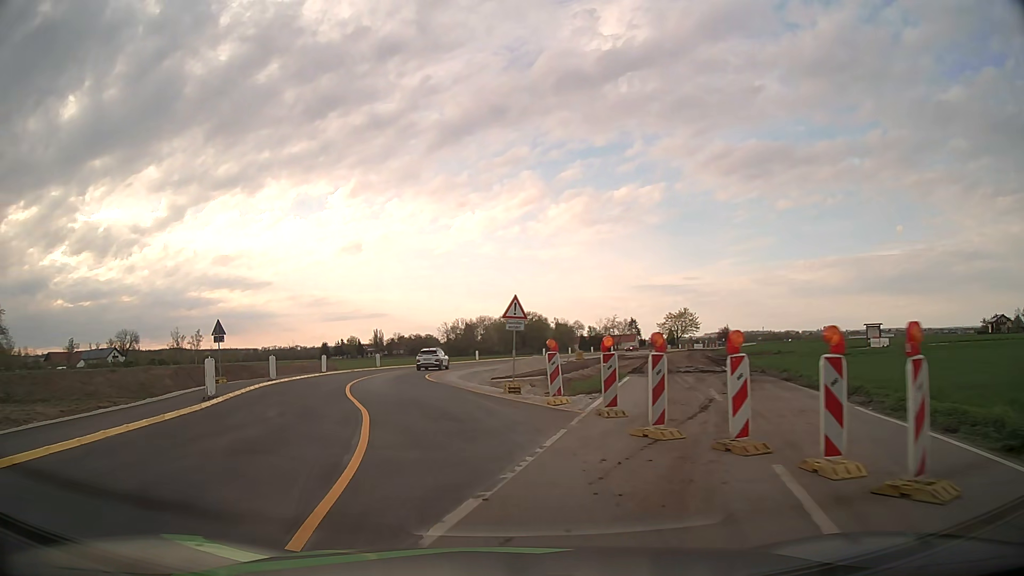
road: service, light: Day
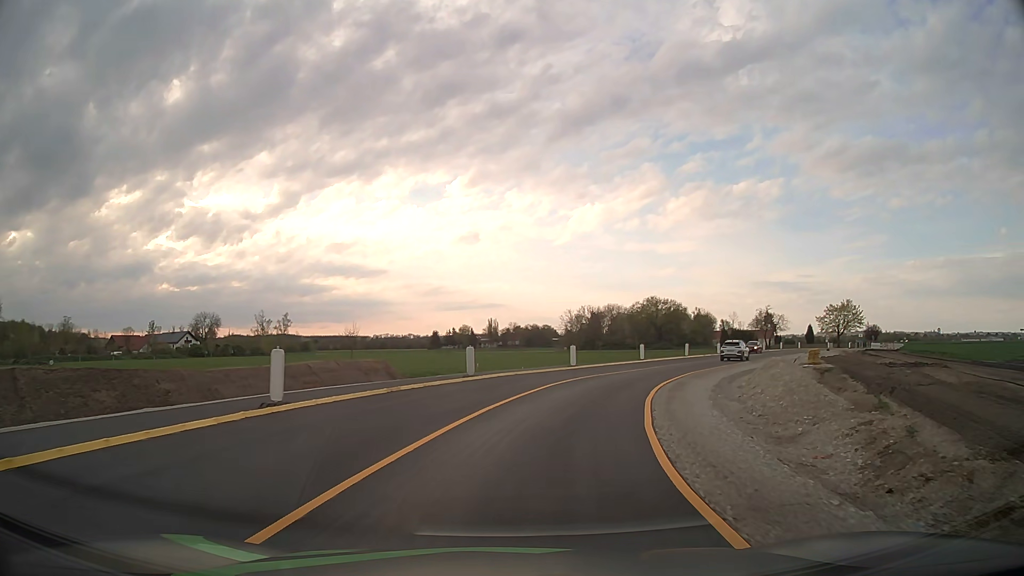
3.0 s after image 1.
(-5.0, +30.7) m; -11°
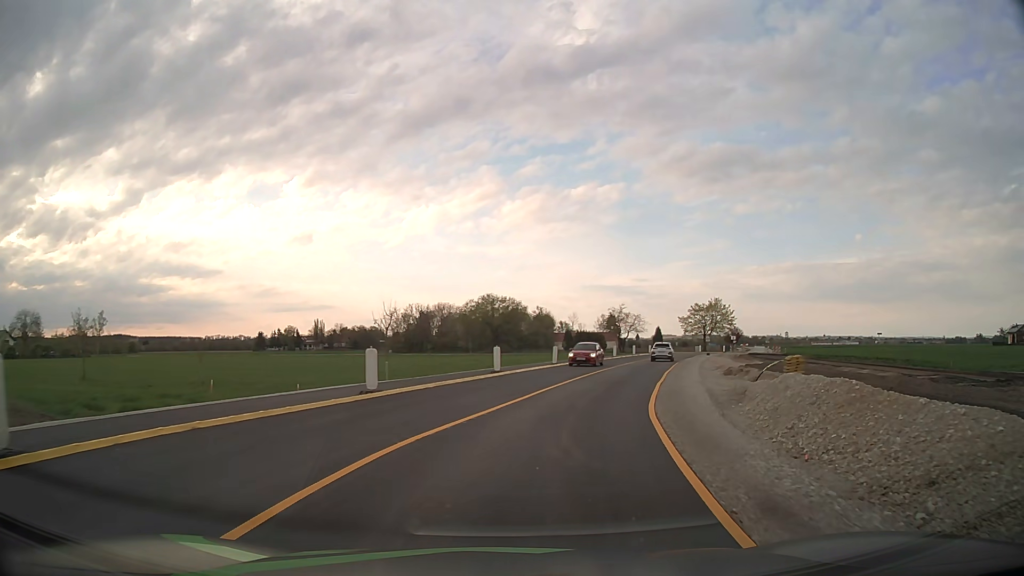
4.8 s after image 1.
(+2.3, +19.1) m; +14°
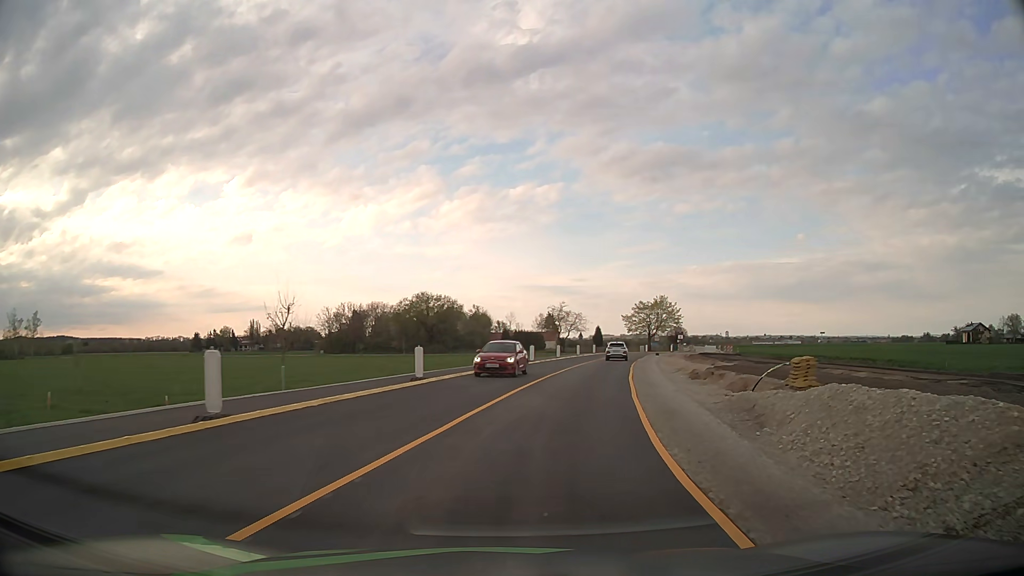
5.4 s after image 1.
(+0.3, +6.5) m; +5°
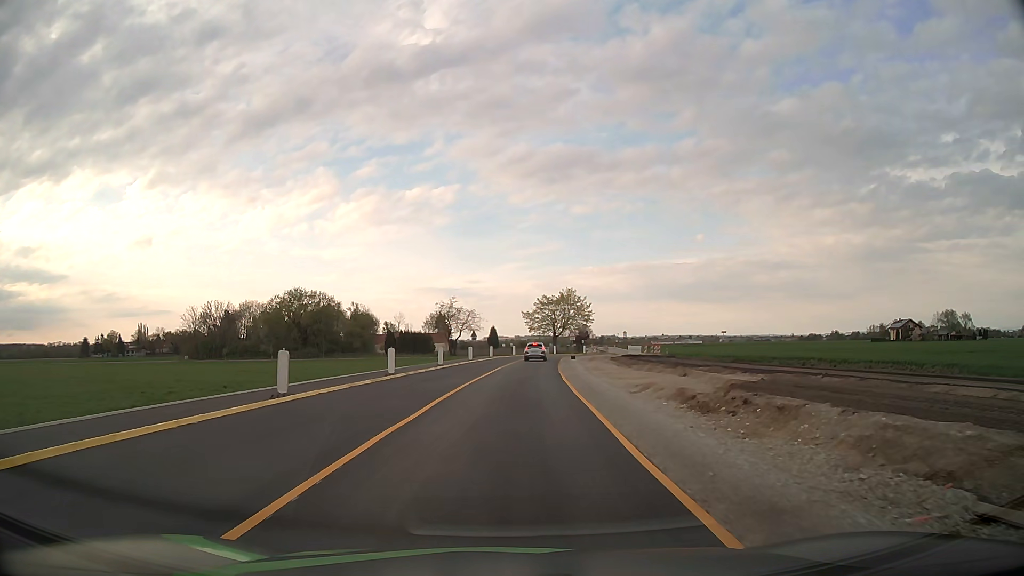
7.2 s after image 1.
(+2.1, +19.8) m; +9°
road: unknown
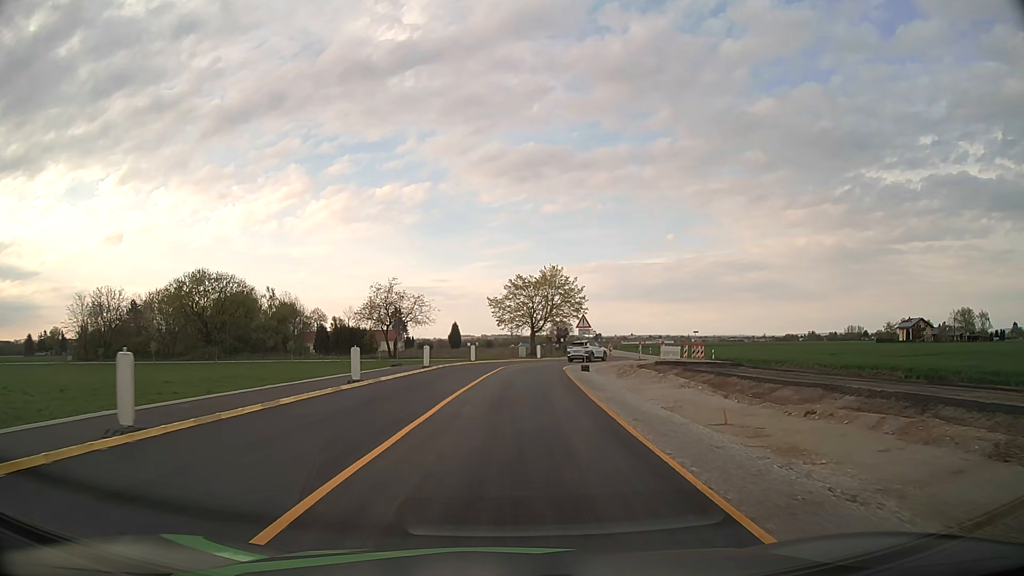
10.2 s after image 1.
(+0.8, +33.7) m; +3°
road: tertiary
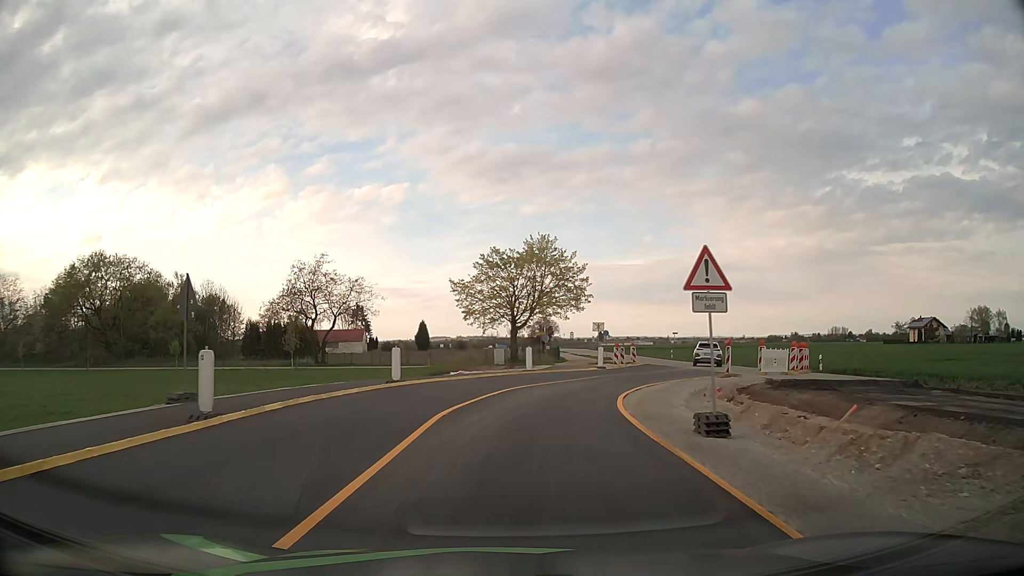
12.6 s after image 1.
(+0.4, +25.1) m; +2°
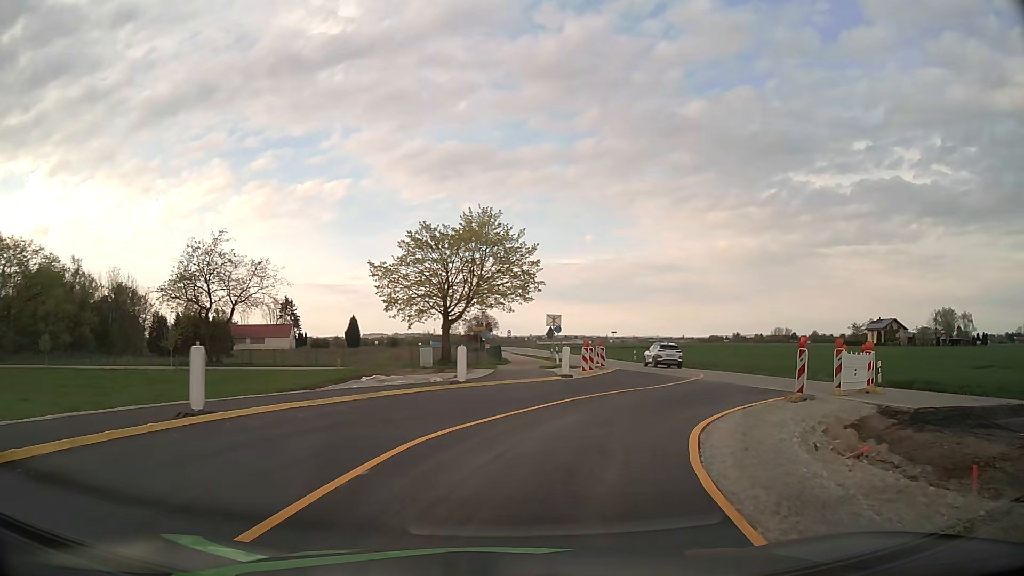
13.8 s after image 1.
(+0.3, +11.5) m; +5°
(+1, +10) (+5, +19) (+9, +28) (+11, +38) (+10, +48) (+10, +58) (+9, +68) (+9, +78) (+9, +88) (+8, +98) m
